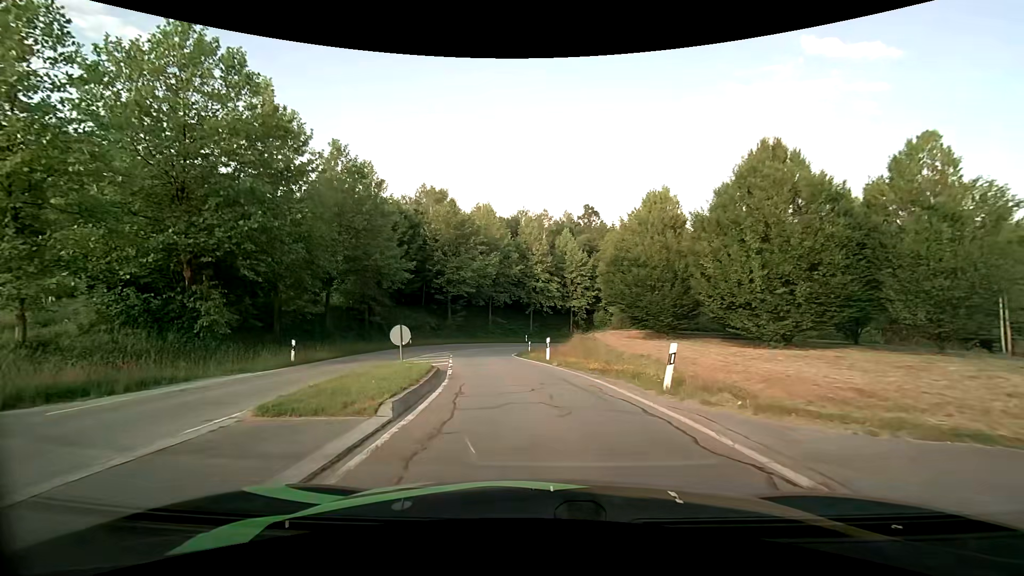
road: primary_link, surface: asphalt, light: Day
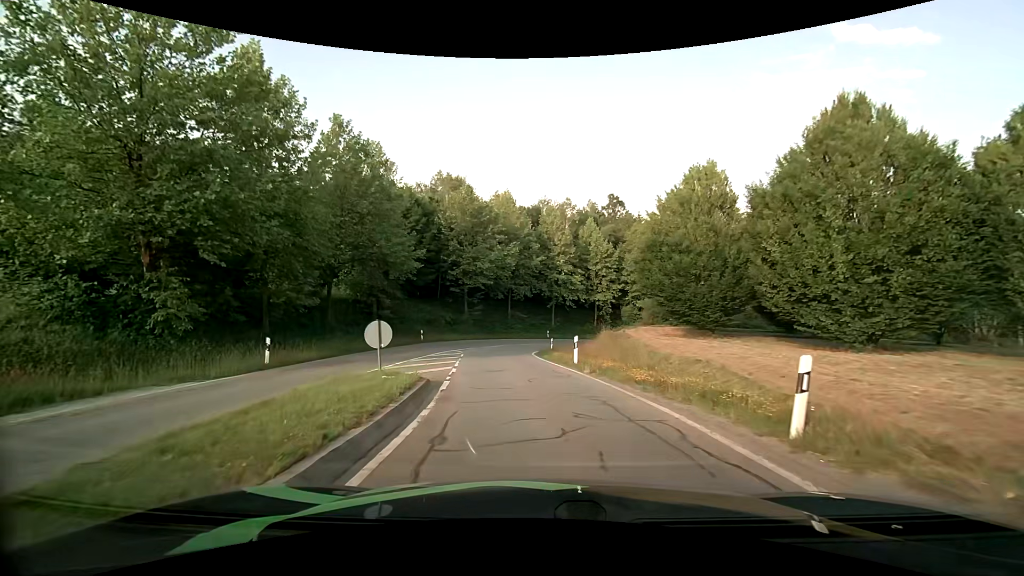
(-0.1, +4.1) m; -3°
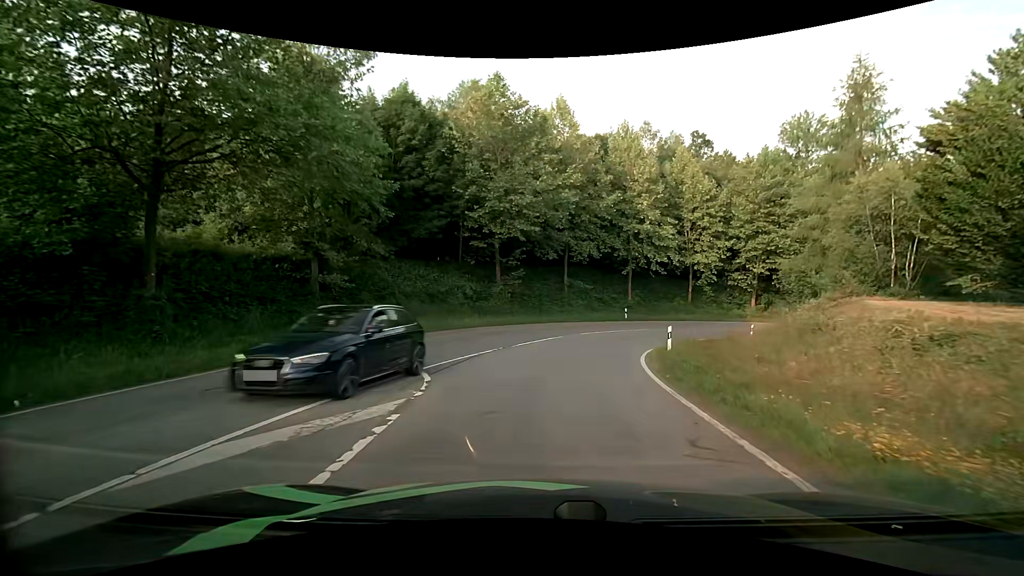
(-1.6, +21.7) m; -6°
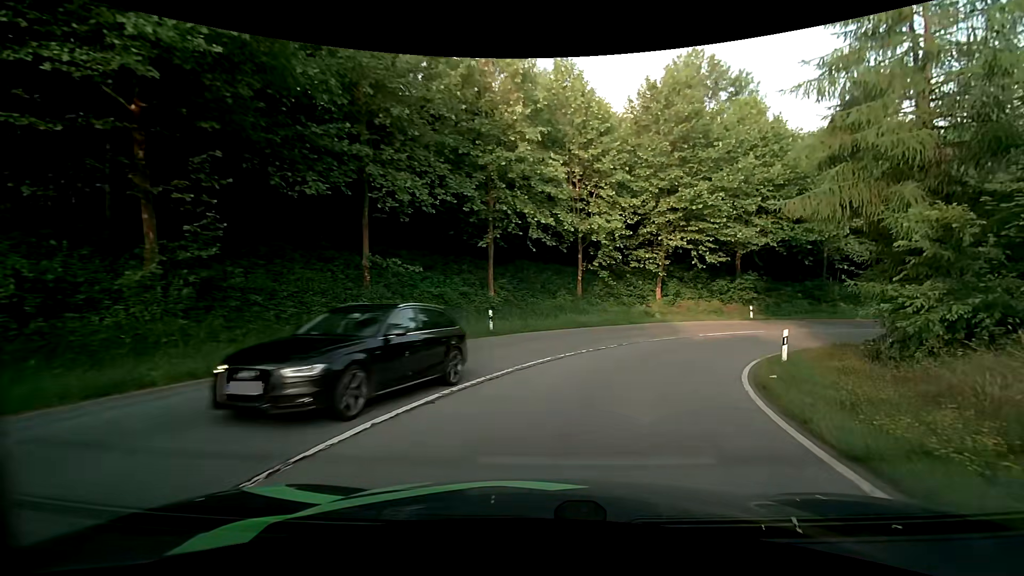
(+2.2, +22.6) m; +17°
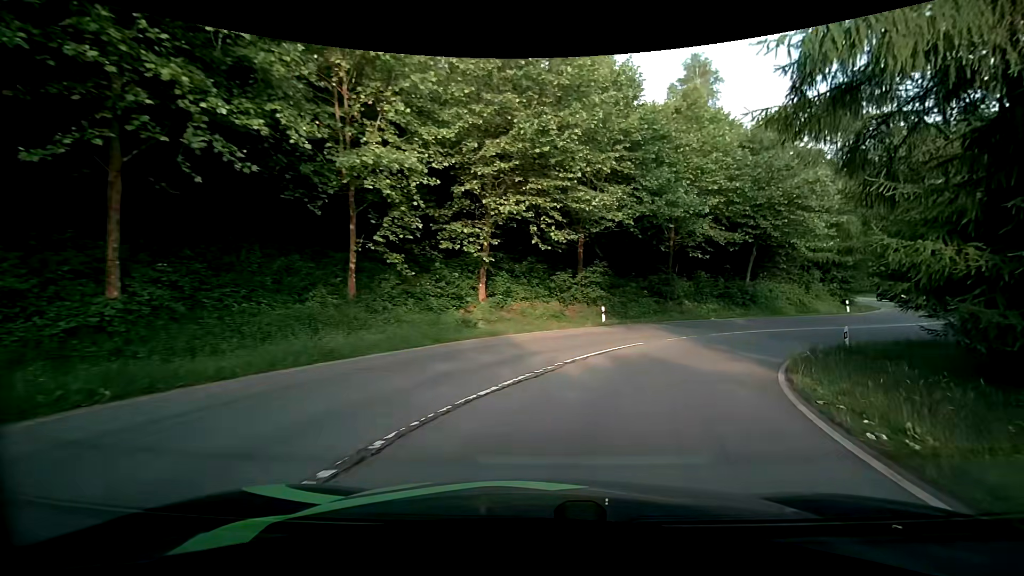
(+2.4, +14.0) m; +21°
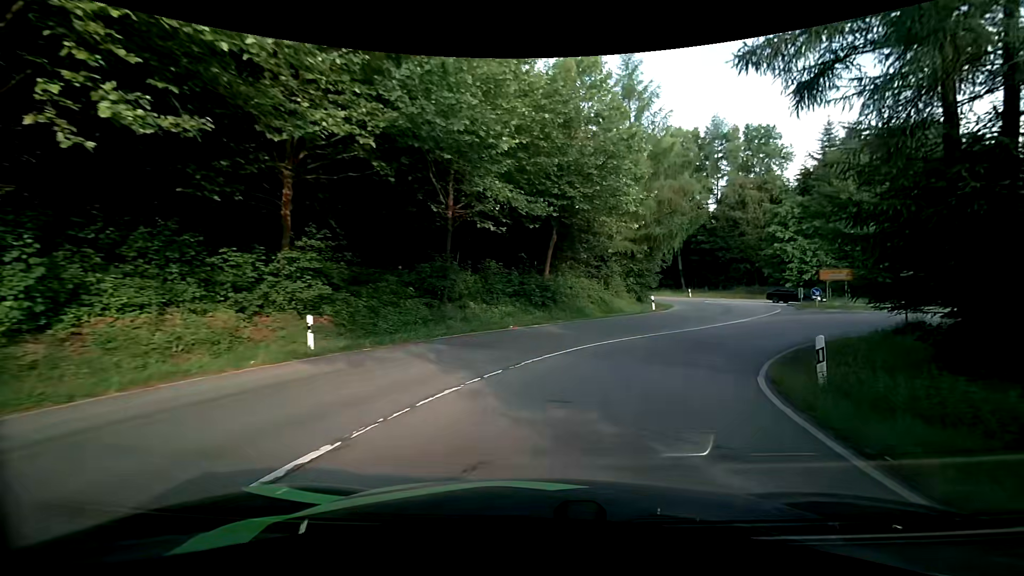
(+2.8, +14.1) m; +24°
(+1, +10) (+5, +19) (+12, +26) (+22, +29) (+31, +25) (+38, +18) (+44, +11) (+51, +3) (+57, -5) (+63, -13) m
